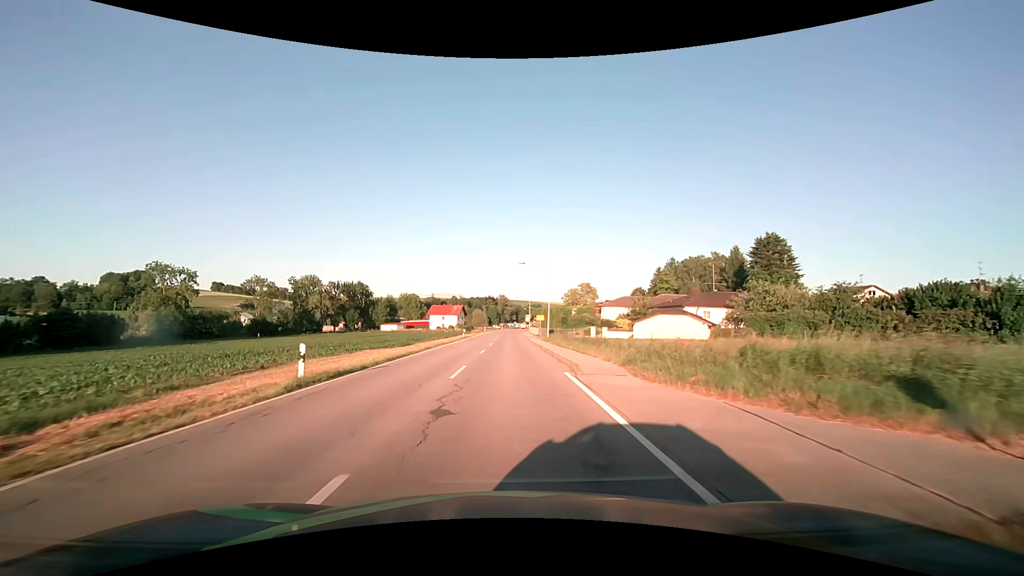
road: secondary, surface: asphalt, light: Day
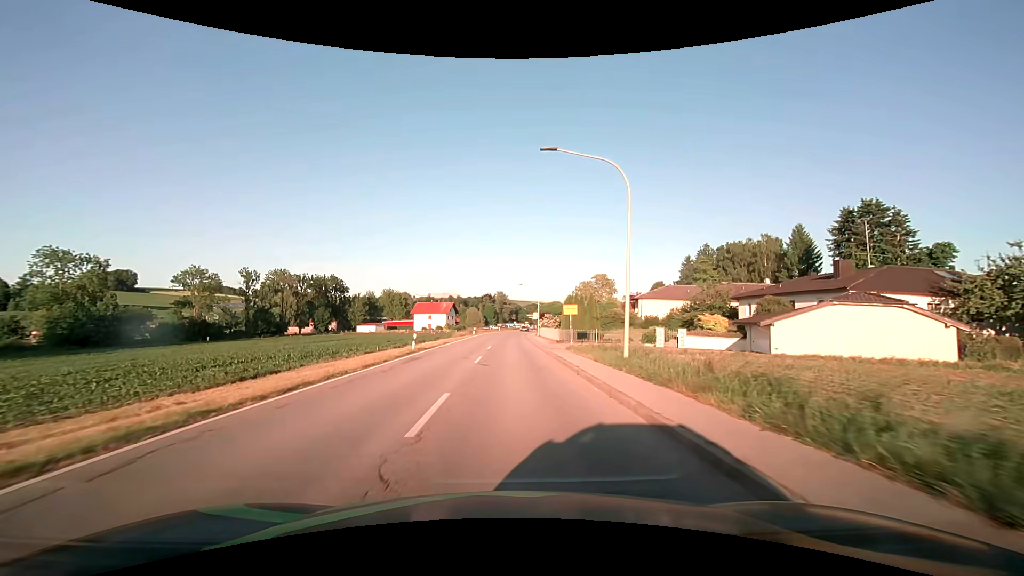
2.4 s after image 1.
(-0.1, +30.9) m; 0°
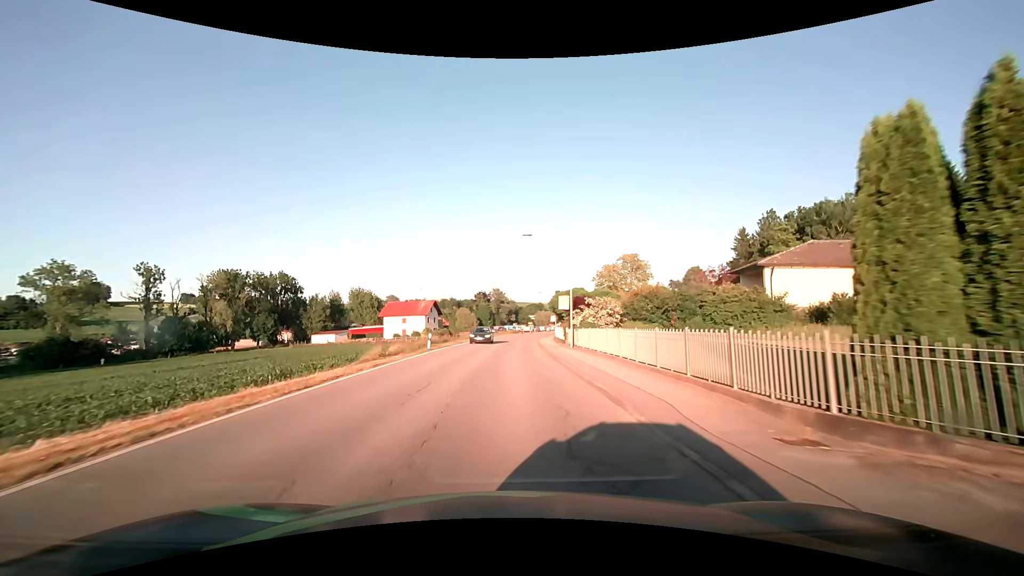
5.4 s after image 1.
(+0.3, +38.3) m; 0°
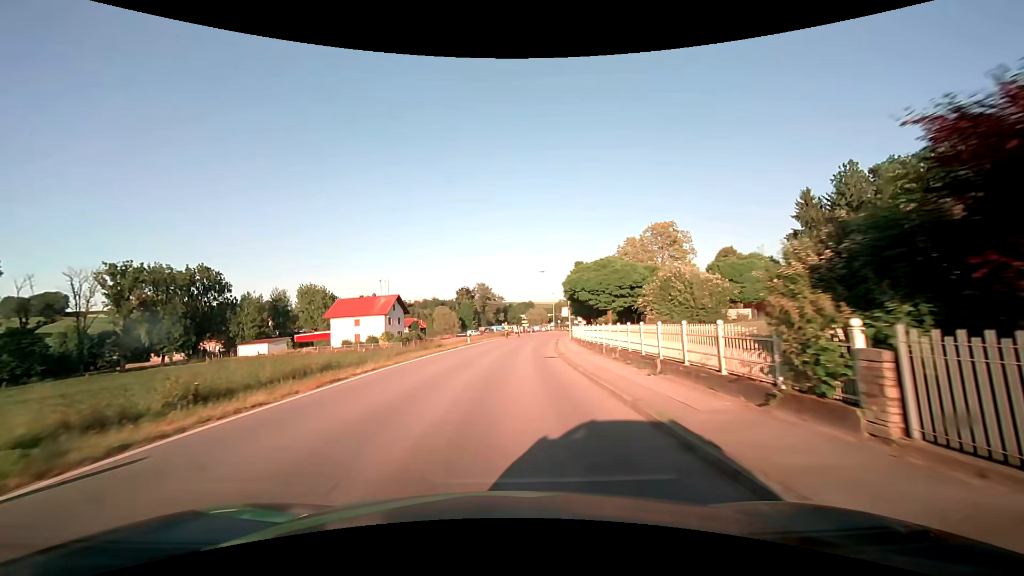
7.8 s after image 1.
(+0.1, +30.4) m; +1°
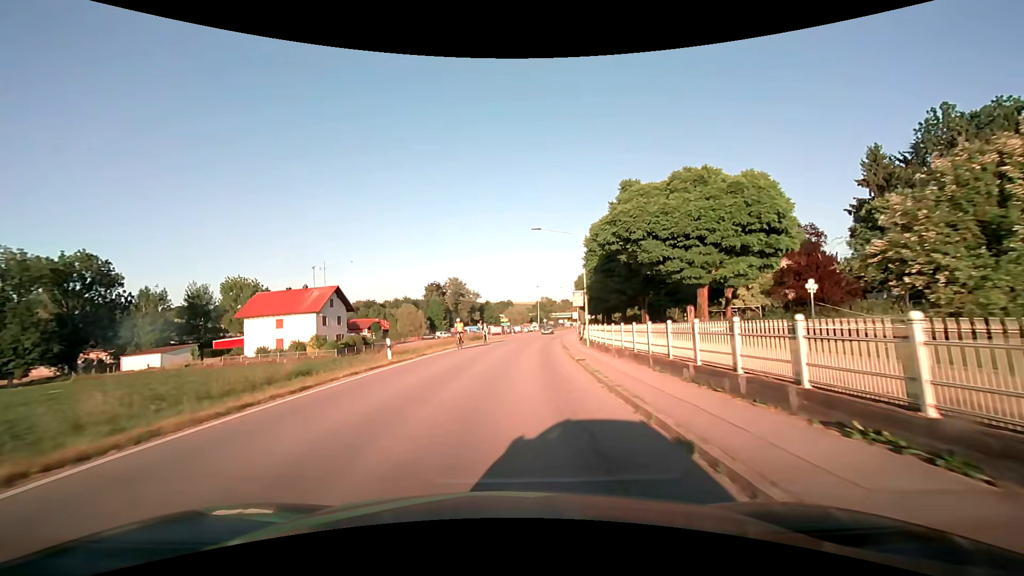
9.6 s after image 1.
(+0.3, +22.9) m; +2°
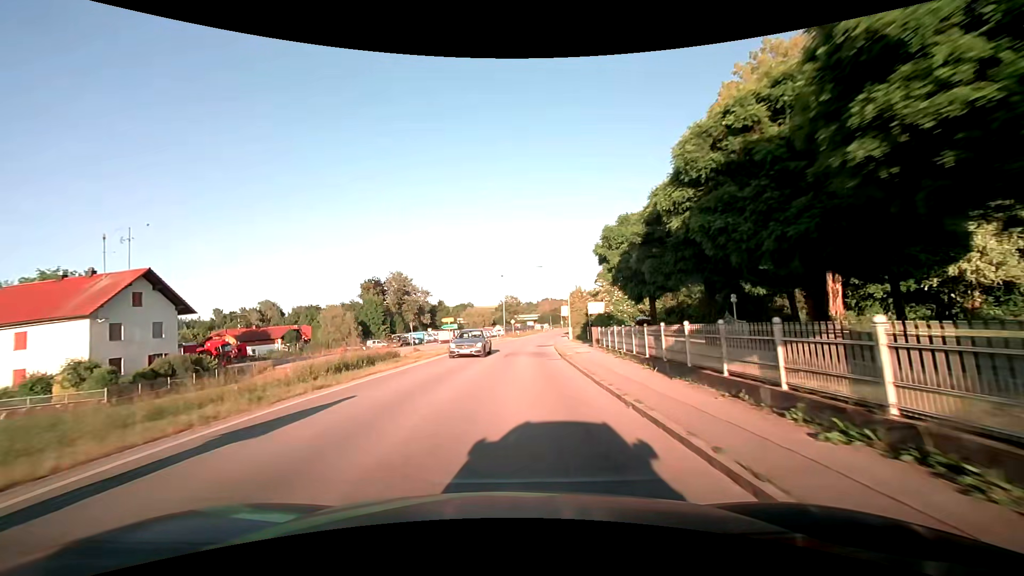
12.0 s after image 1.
(+1.1, +30.4) m; +4°
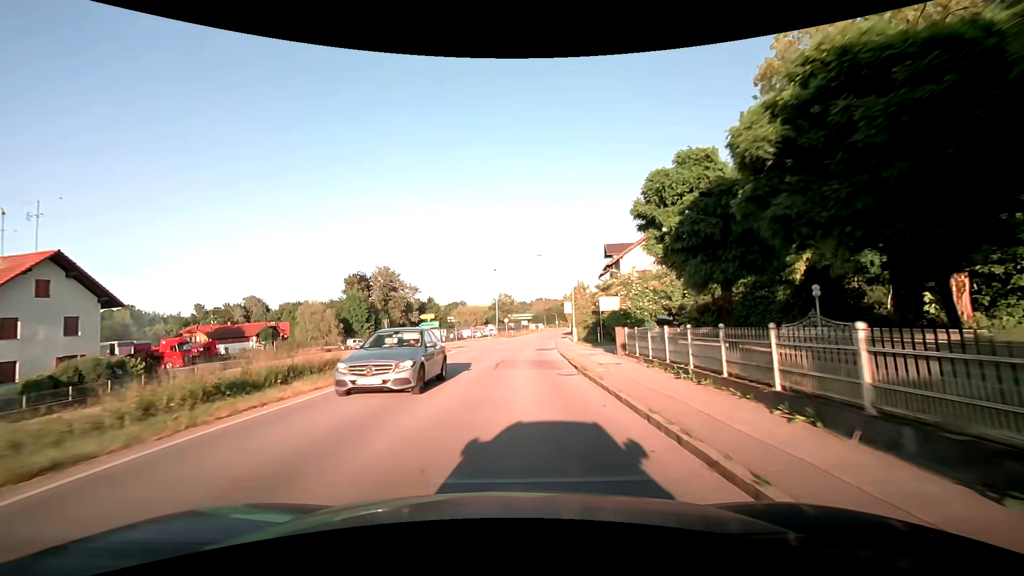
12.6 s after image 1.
(0.0, +7.6) m; 0°
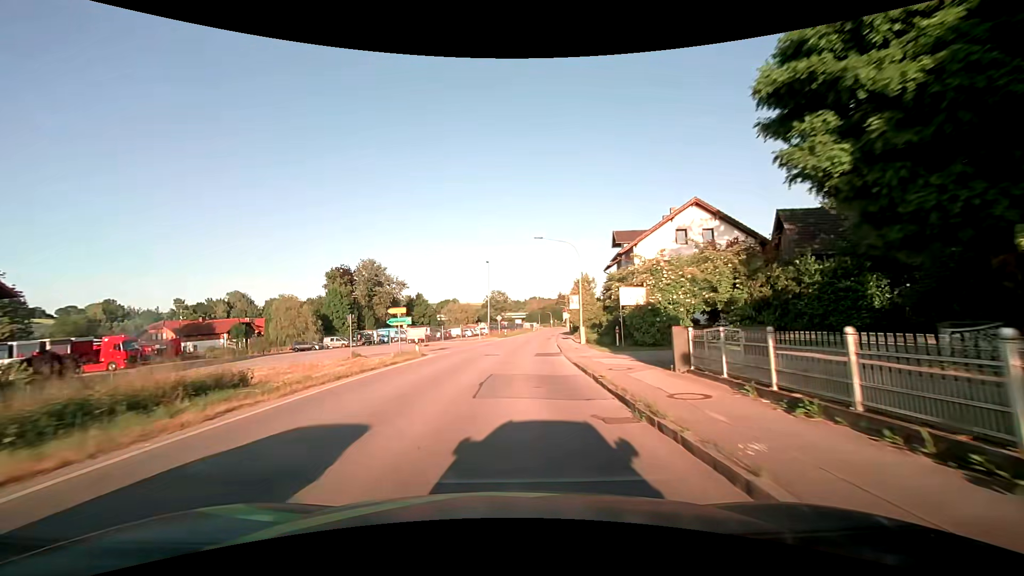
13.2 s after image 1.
(+0.1, +7.6) m; +1°
